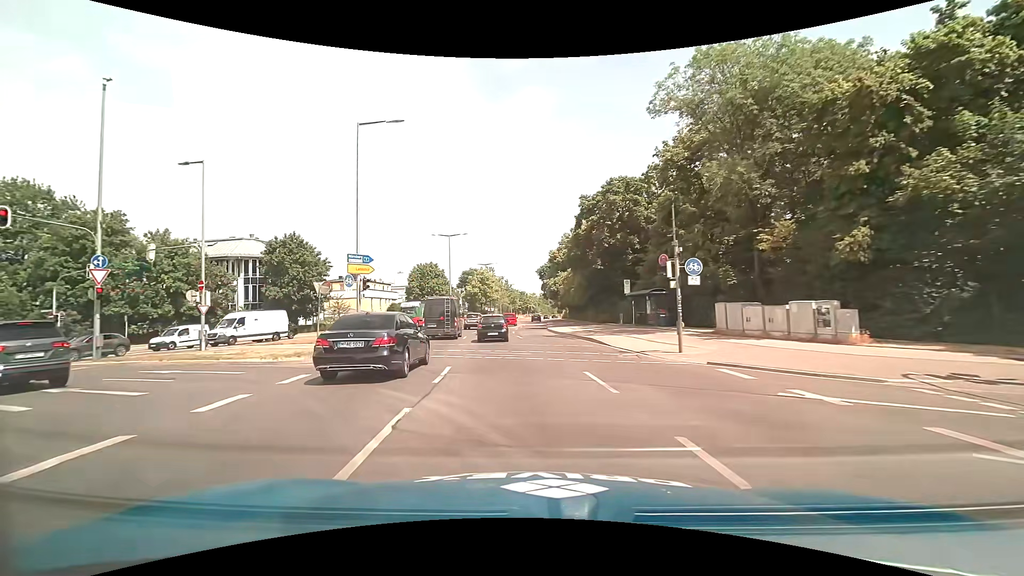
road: primary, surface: asphalt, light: Day
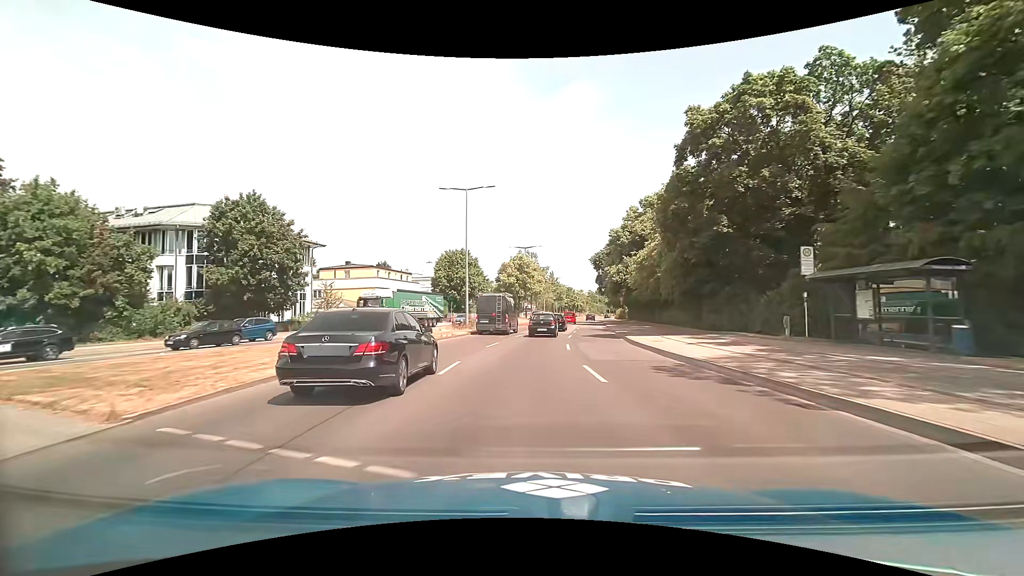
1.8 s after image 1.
(-1.2, +19.9) m; -5°
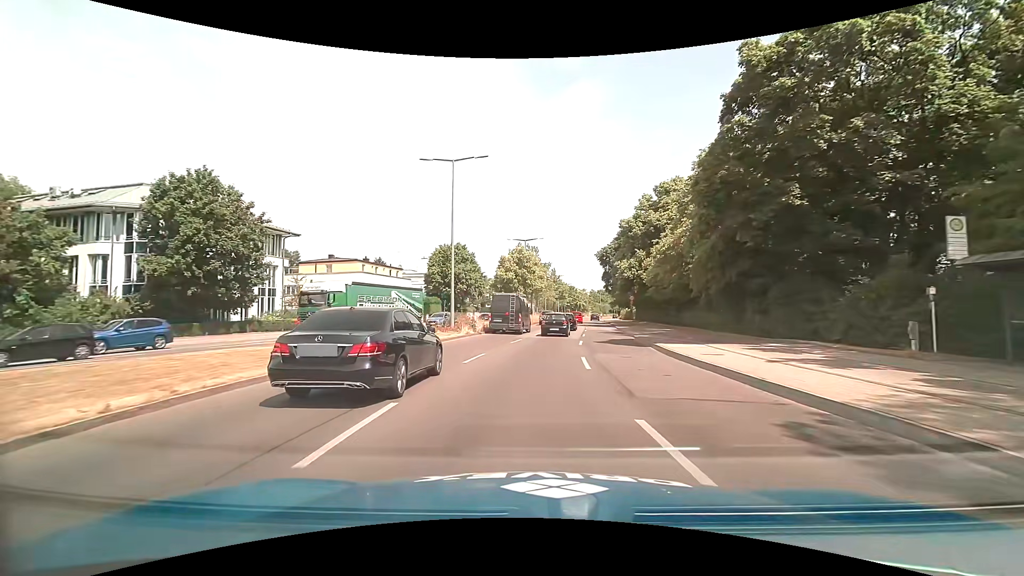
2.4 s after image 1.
(0.0, +6.8) m; 0°
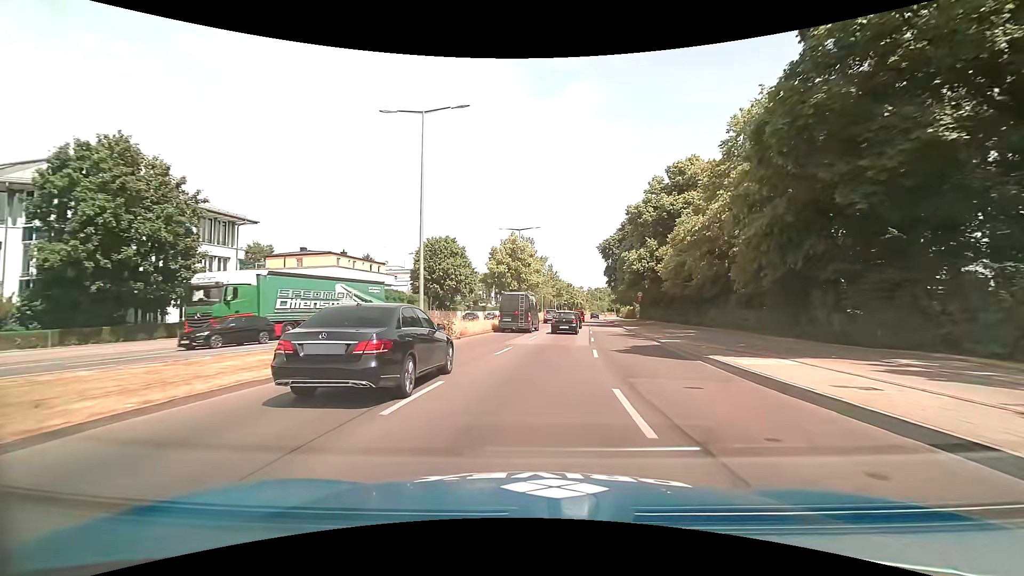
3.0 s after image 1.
(0.0, +7.1) m; +1°
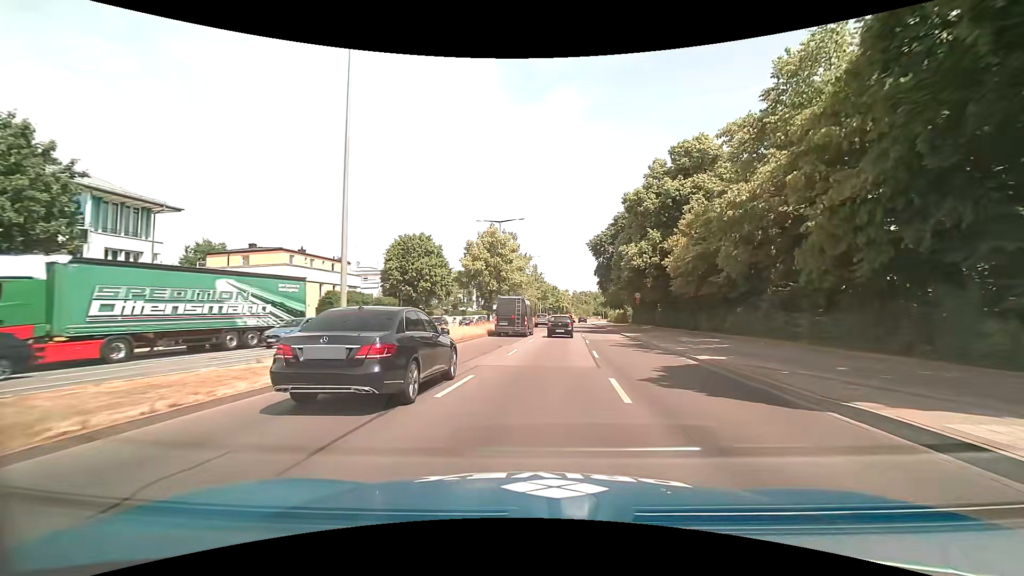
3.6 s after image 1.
(+0.1, +7.4) m; +1°
